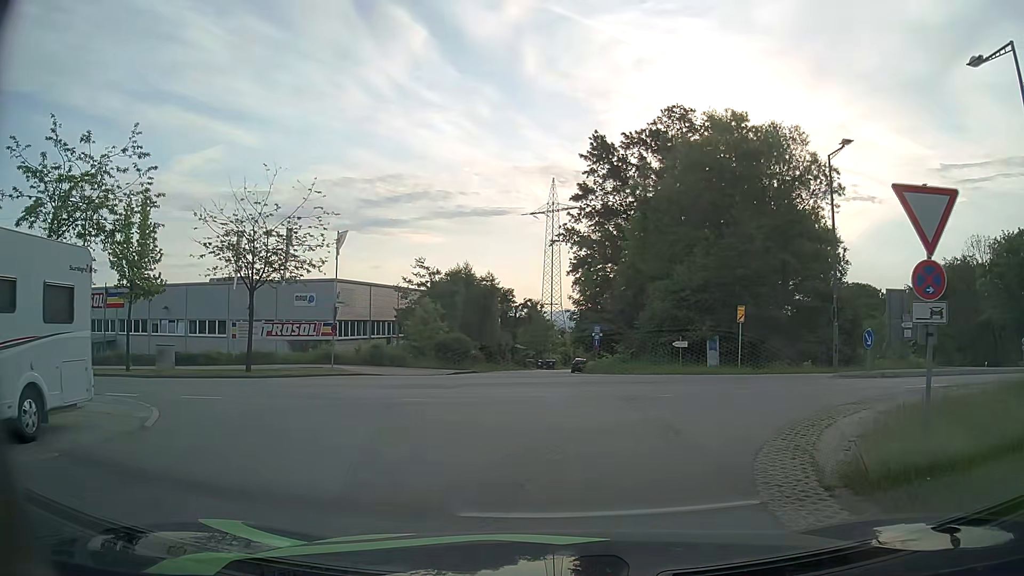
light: Day
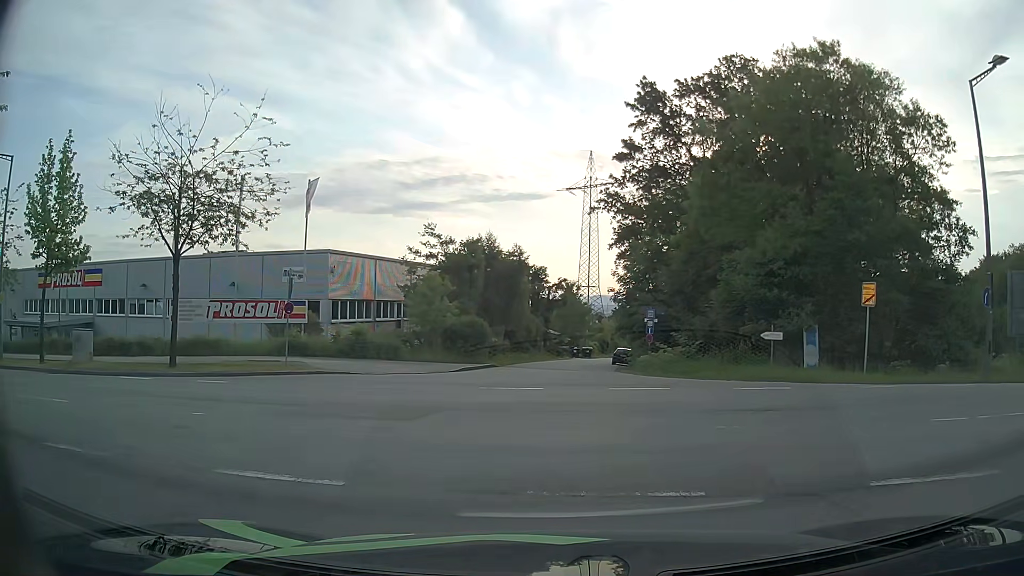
(0.0, +9.1) m; -1°
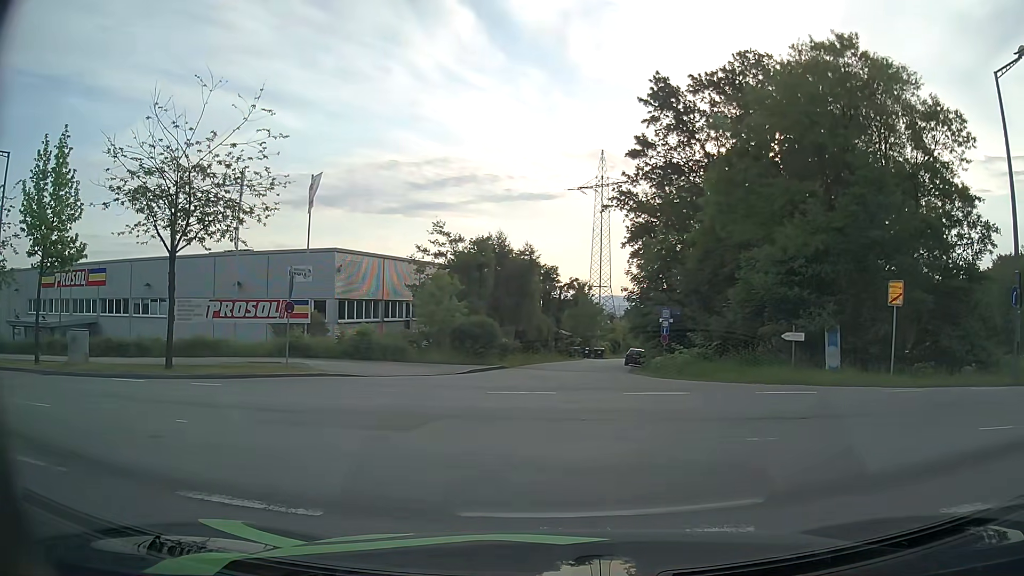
(0.0, +1.0) m; -2°
